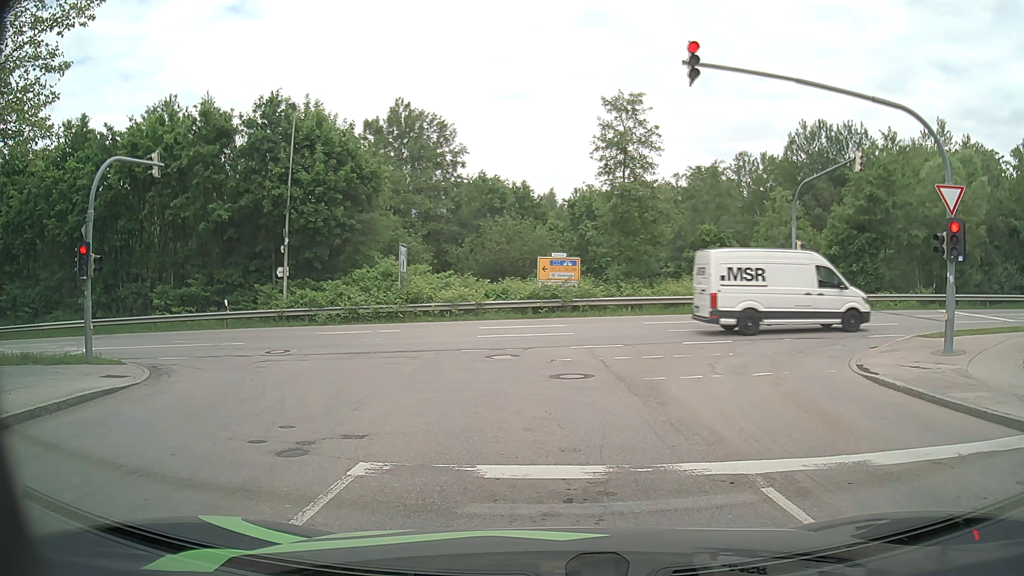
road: residential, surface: asphalt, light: Day
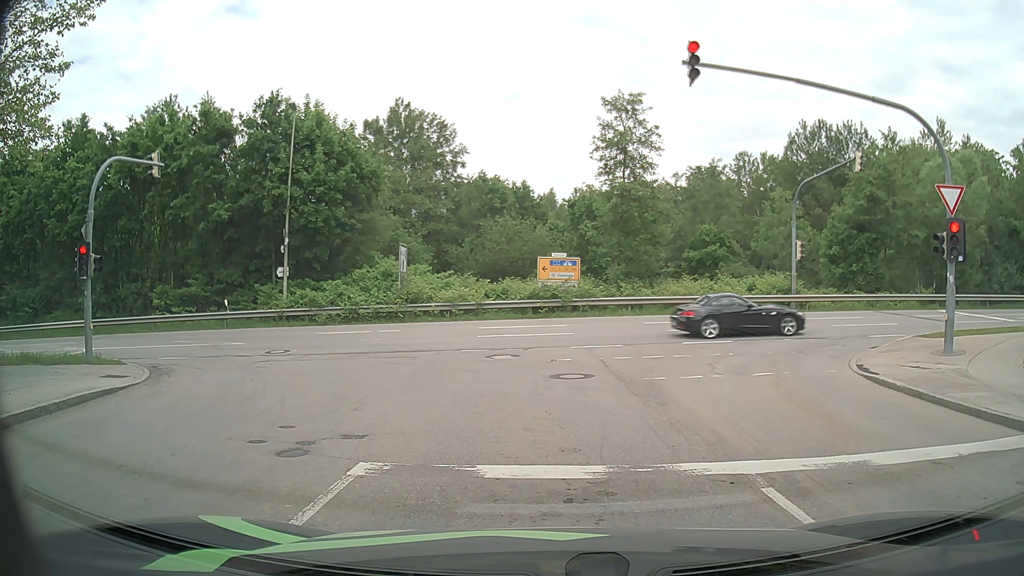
(0.0, 0.0) m; 0°
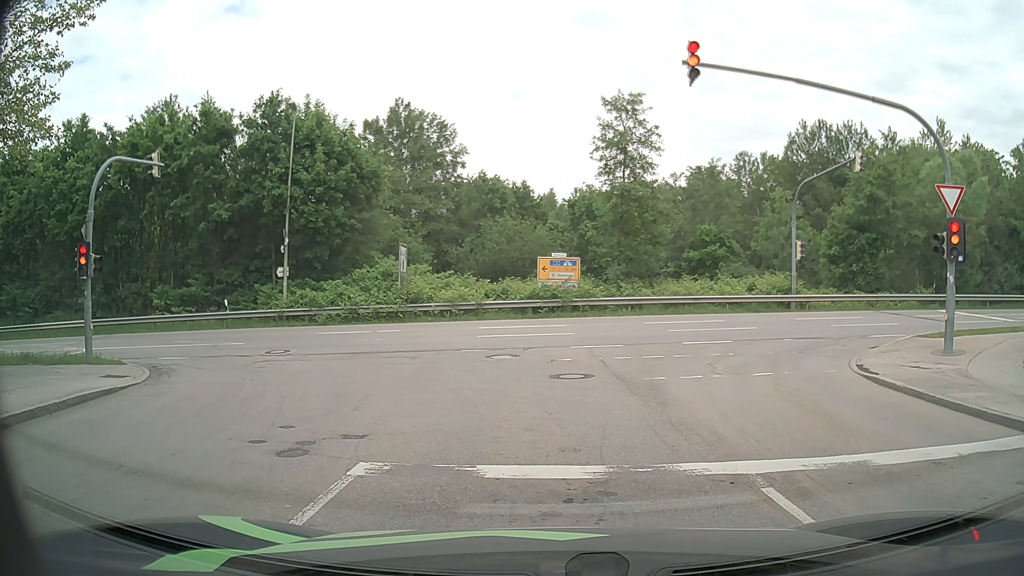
(0.0, 0.0) m; 0°
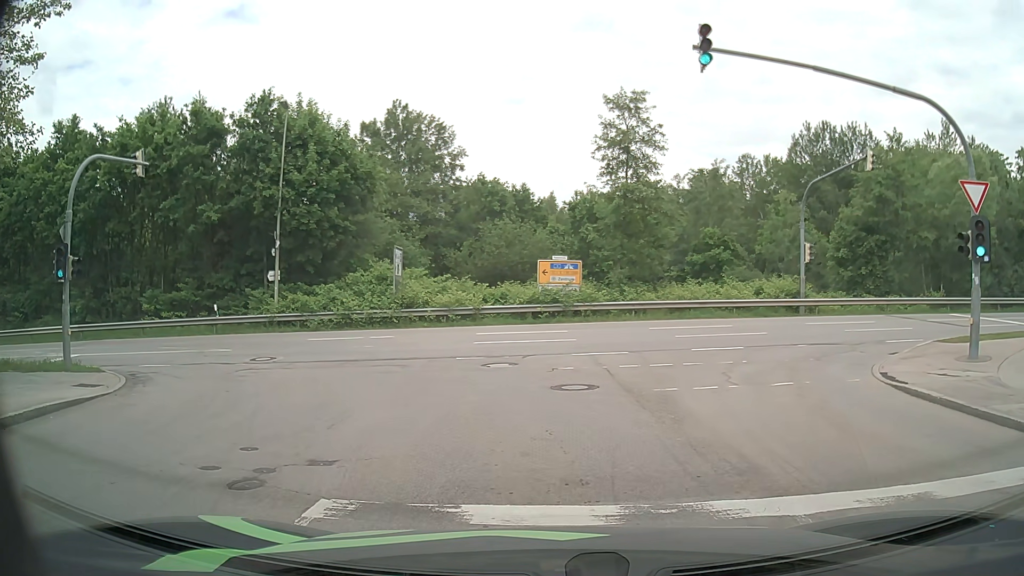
(0.0, +1.1) m; +1°
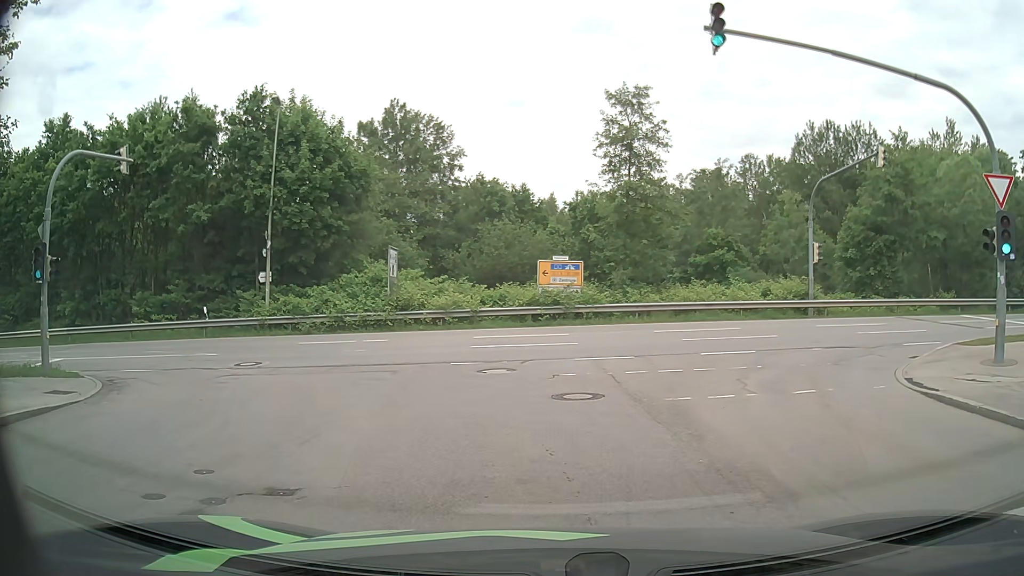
(0.0, +1.1) m; +2°
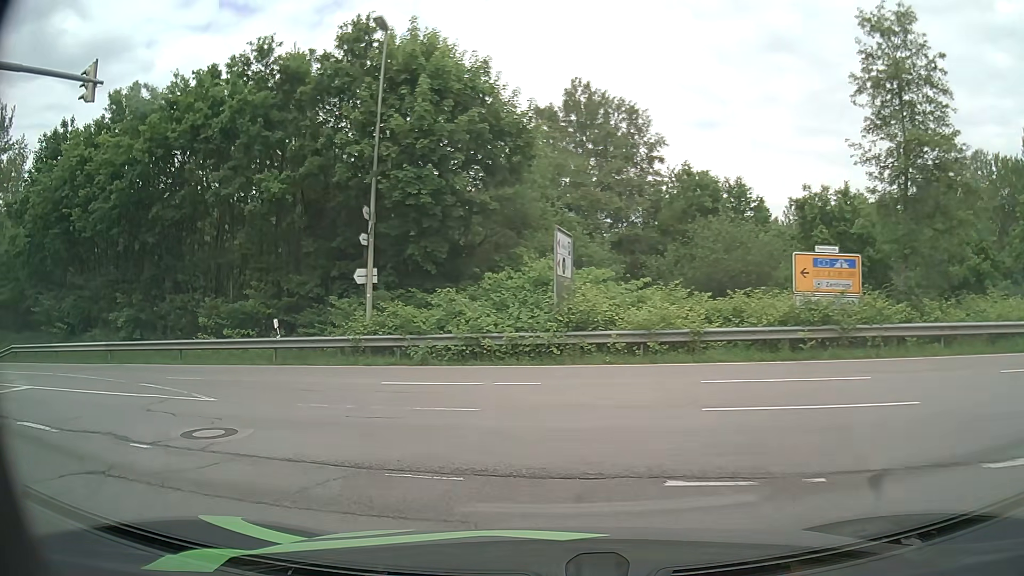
(-1.2, +10.6) m; -17°
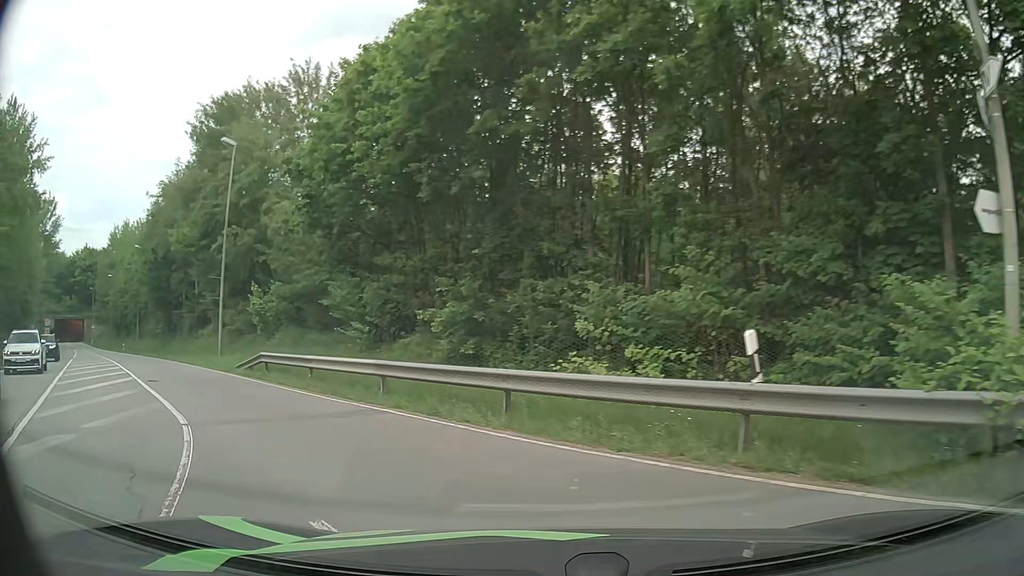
(-4.1, +12.3) m; -38°
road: secondary
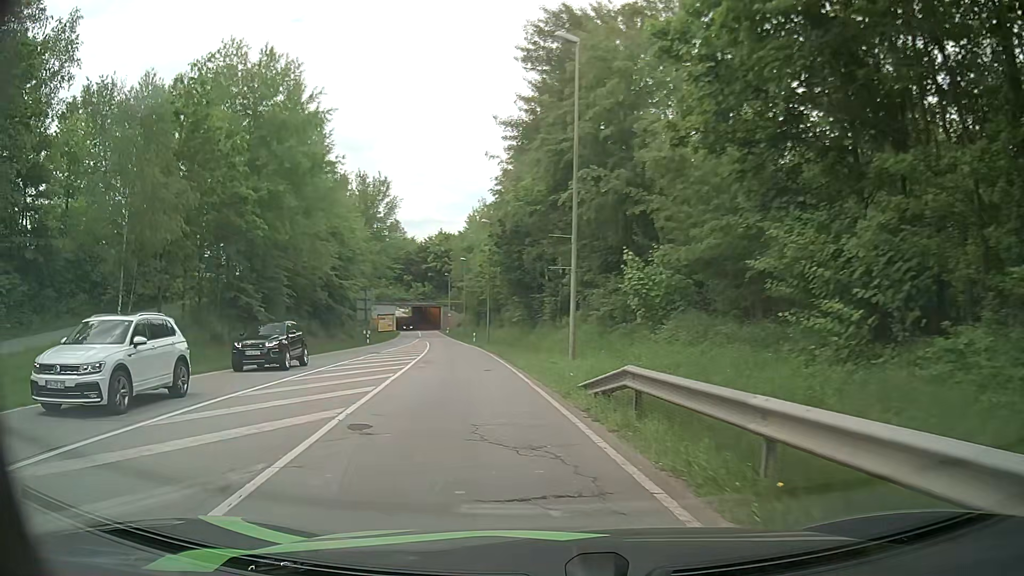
(-3.5, +11.2) m; -32°
